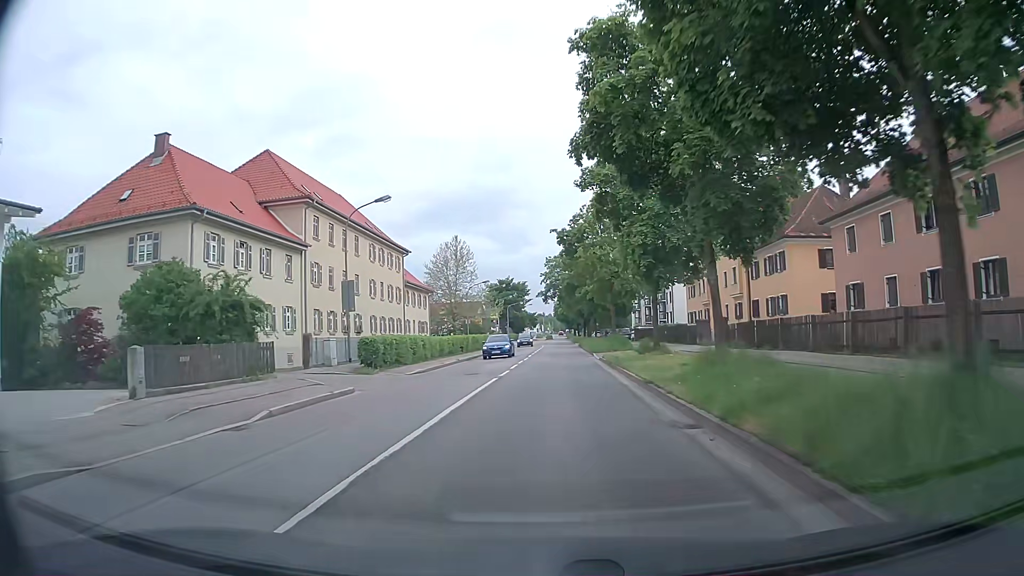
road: secondary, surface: asphalt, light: Day
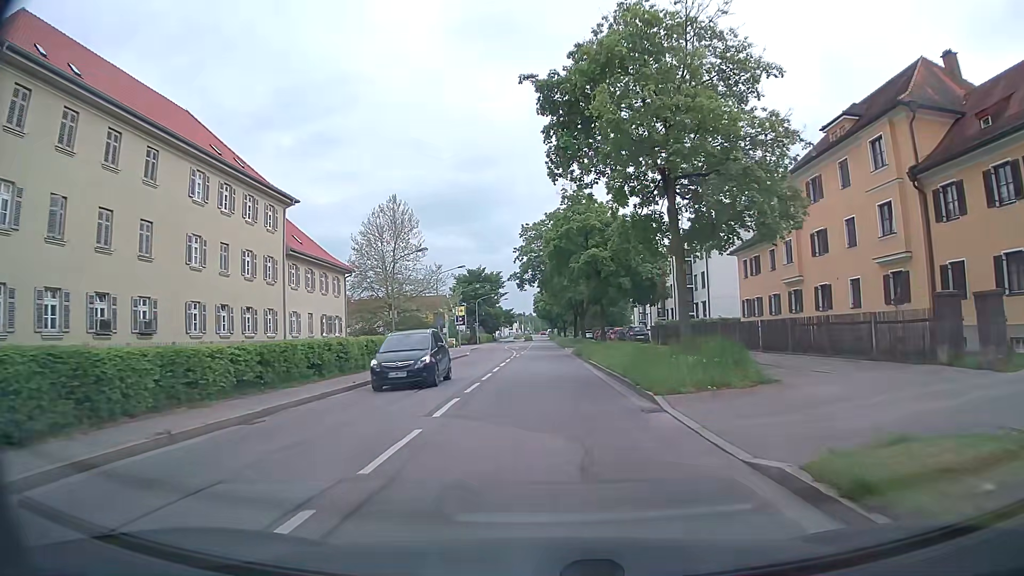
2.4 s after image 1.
(+0.4, +28.7) m; +1°
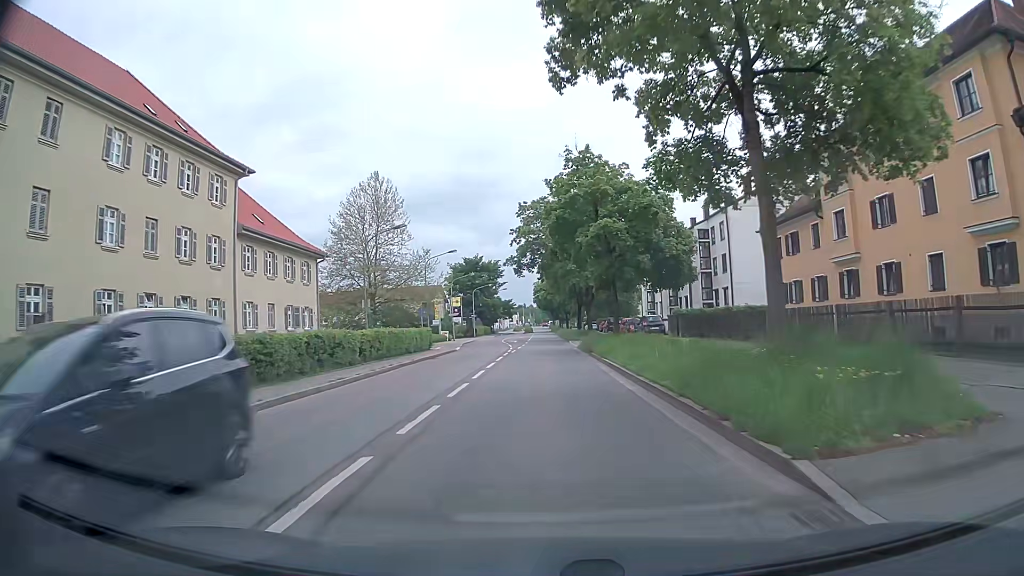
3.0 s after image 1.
(0.0, +7.3) m; +1°
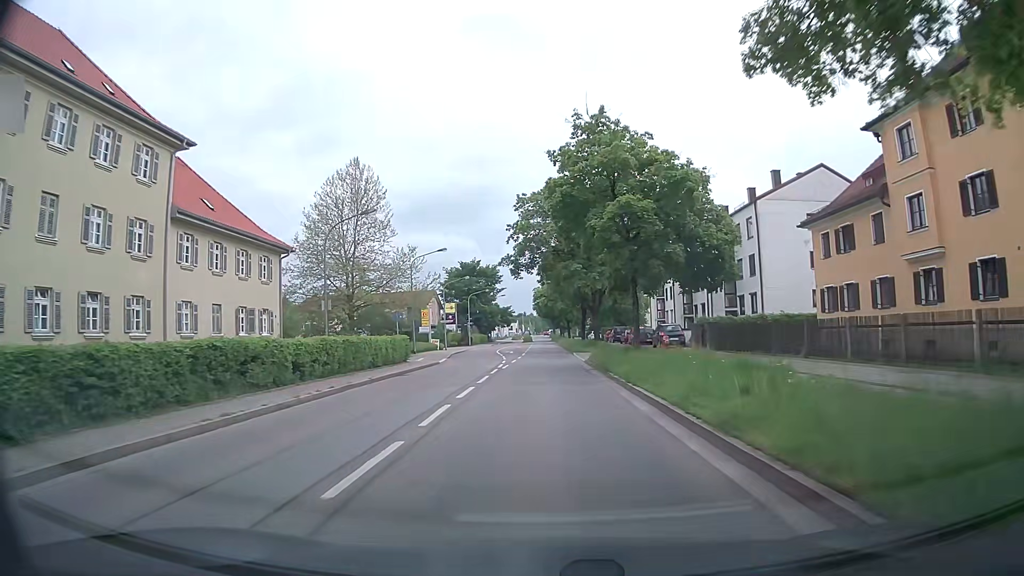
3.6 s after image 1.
(0.0, +7.4) m; 0°
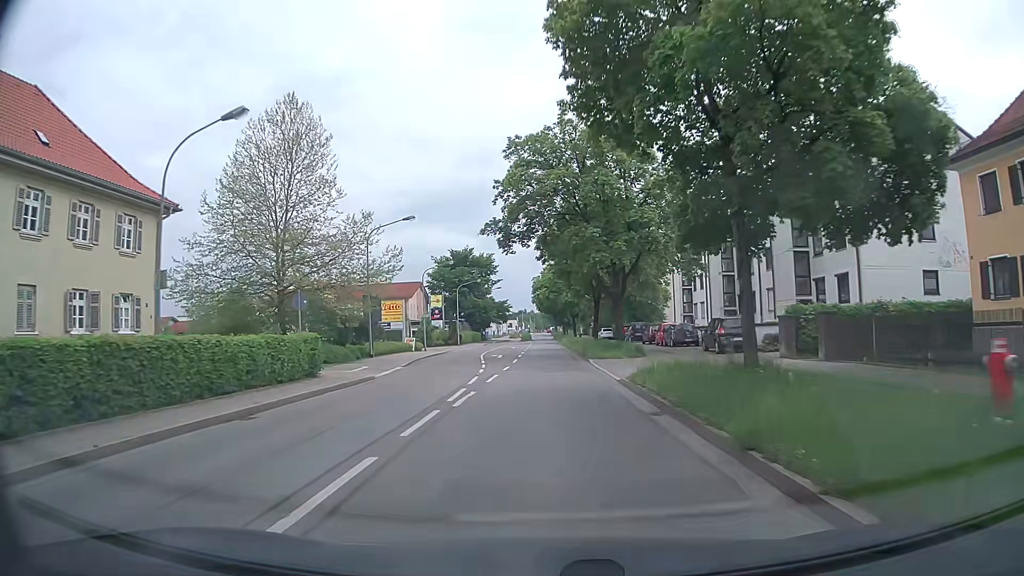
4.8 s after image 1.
(+0.1, +14.9) m; 0°
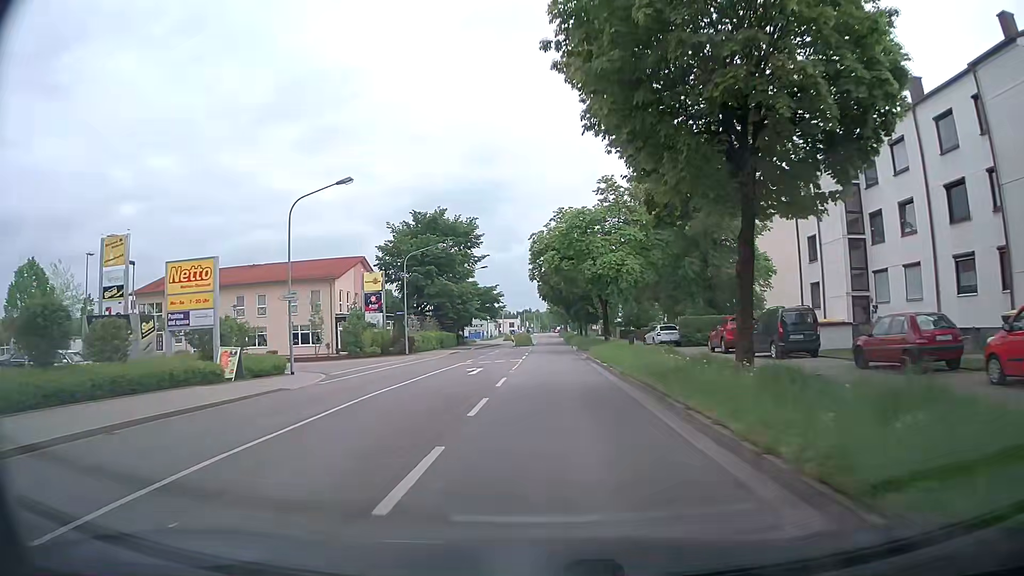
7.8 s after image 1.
(-0.2, +37.3) m; 0°
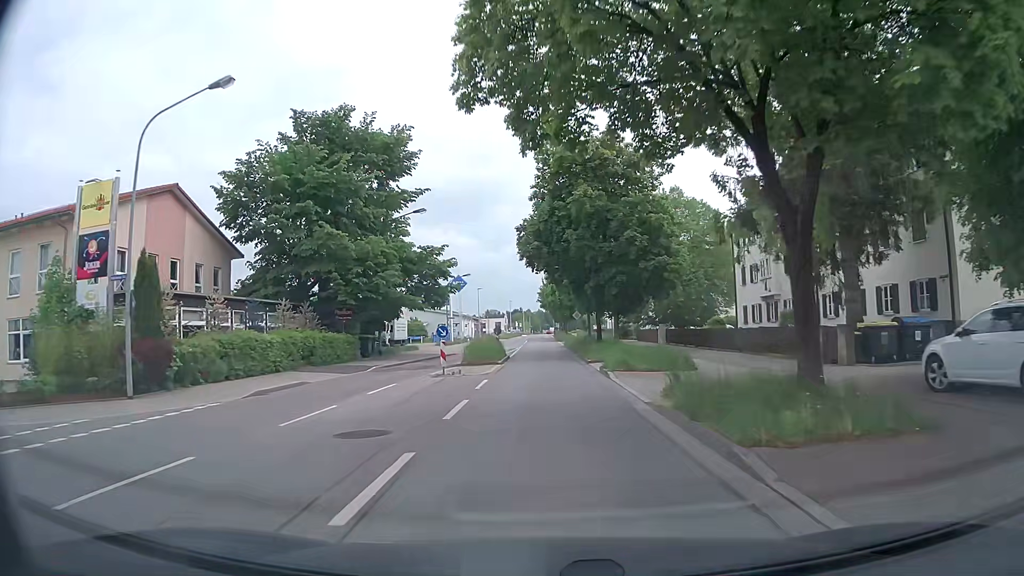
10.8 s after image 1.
(0.0, +37.0) m; 0°
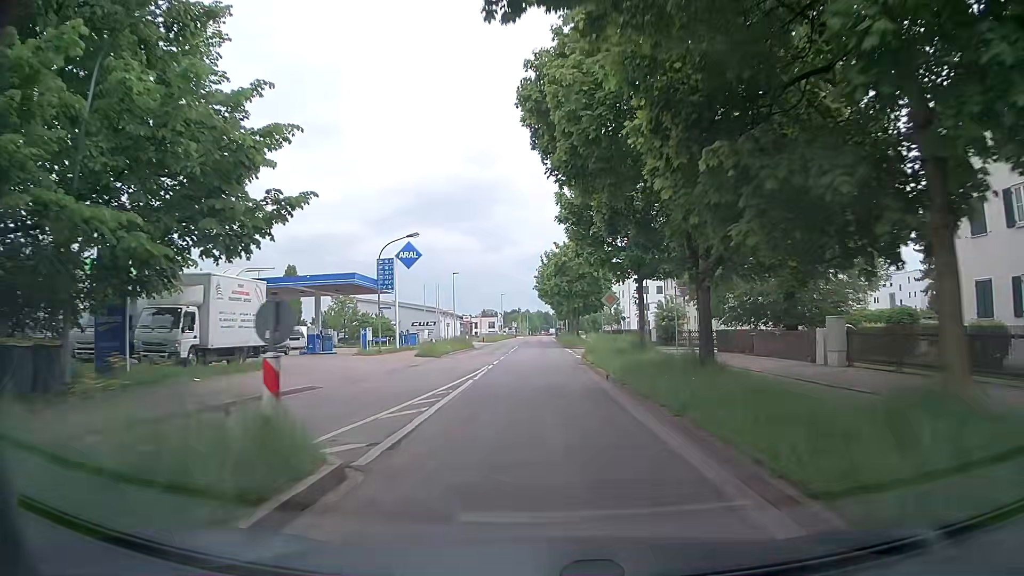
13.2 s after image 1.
(0.0, +29.5) m; 0°
(0, +10) (0, +20) (0, +30) (0, +40) (0, +50) (-1, +60) (-1, +70) (-1, +80) (-1, +90) (-1, +100) m
